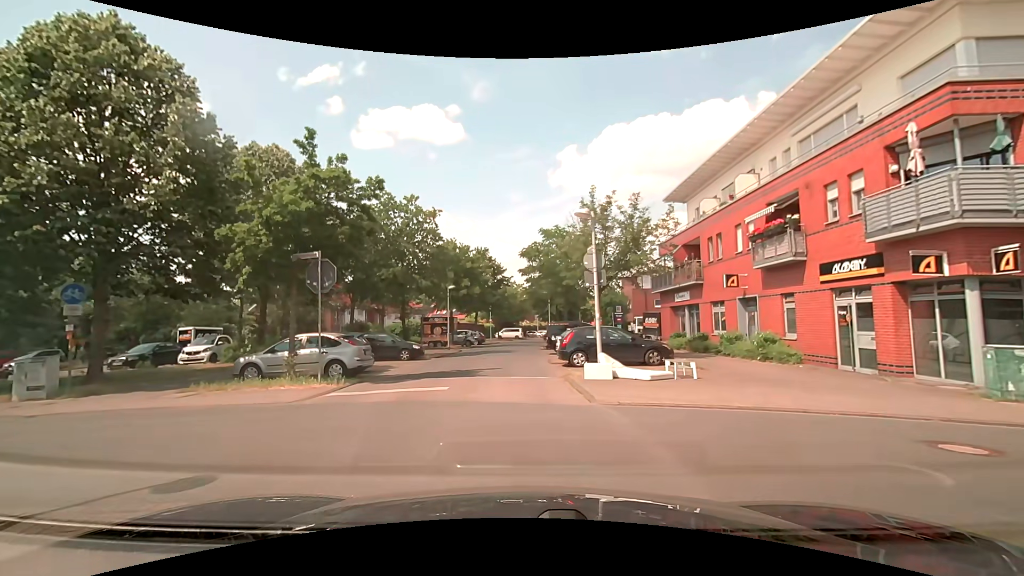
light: Day
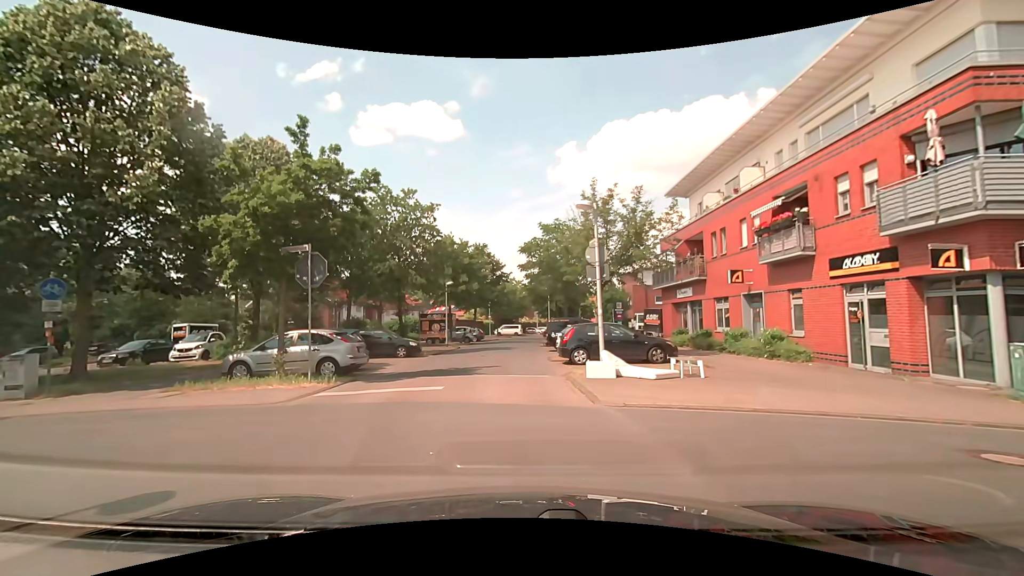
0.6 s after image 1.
(0.0, +0.5) m; 0°
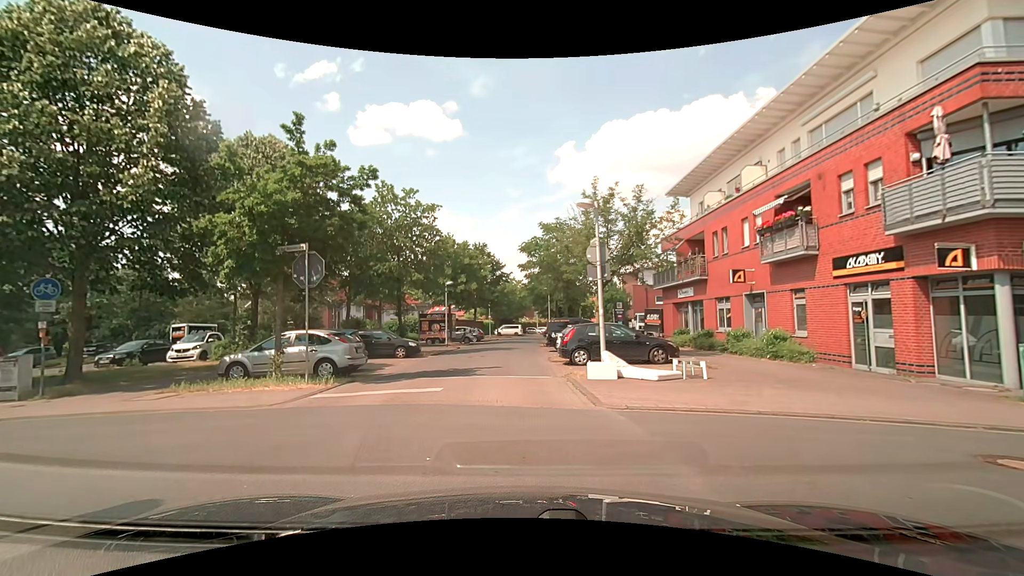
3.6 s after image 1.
(0.0, +0.3) m; 0°
